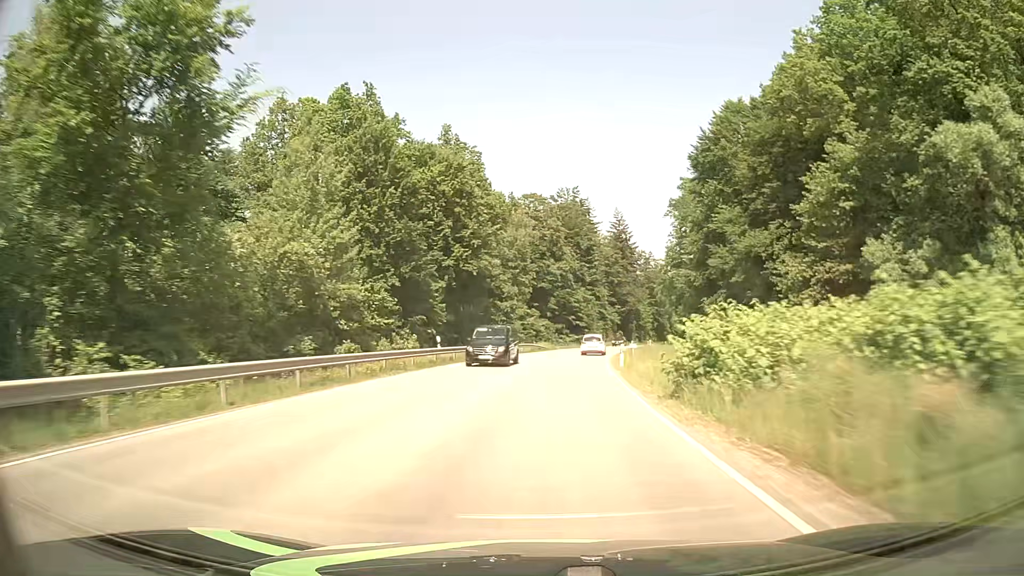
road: secondary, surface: asphalt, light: Day
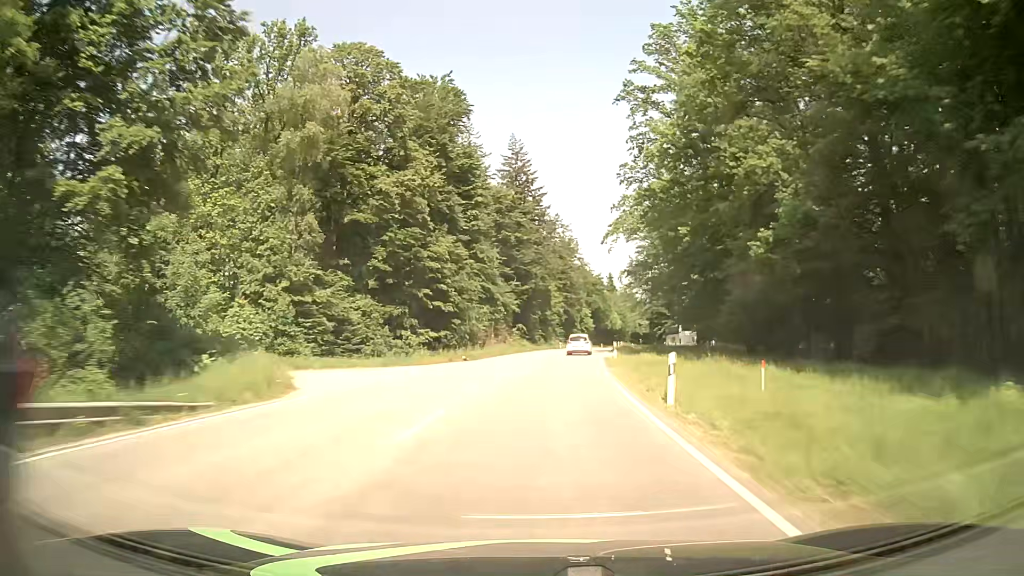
(+6.0, +62.7) m; +10°
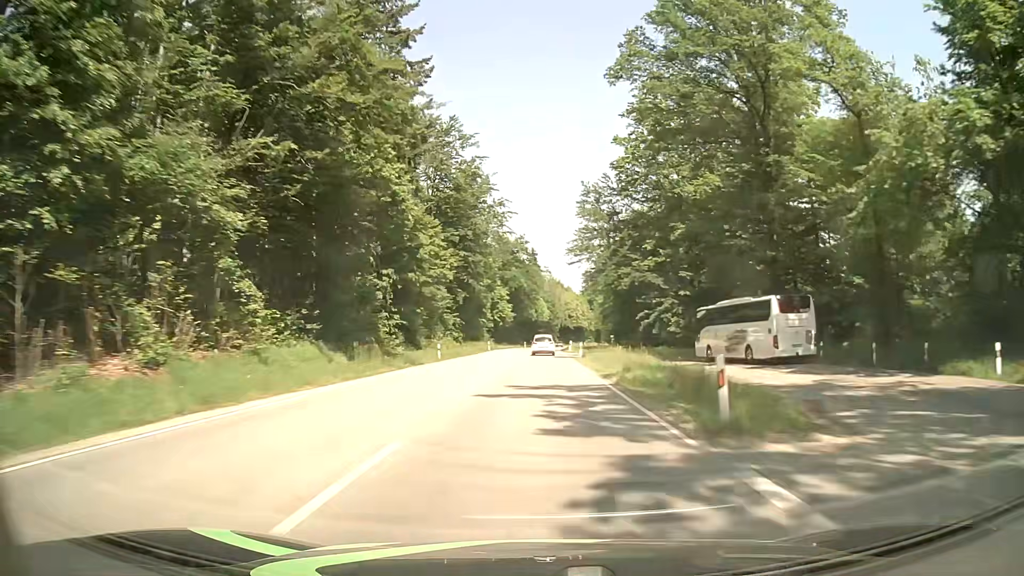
(+4.6, +63.2) m; +8°
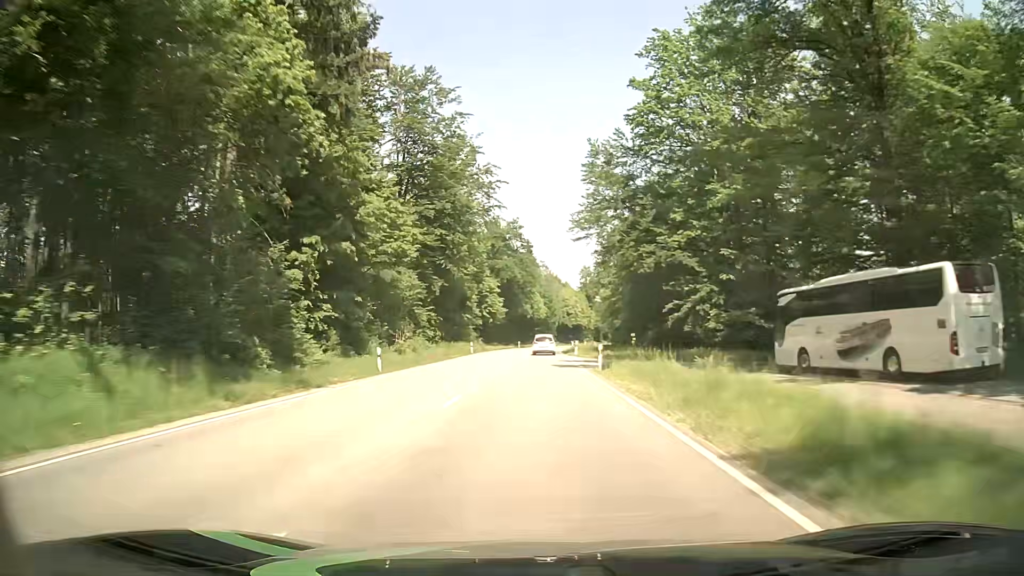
(-0.1, +15.9) m; -1°
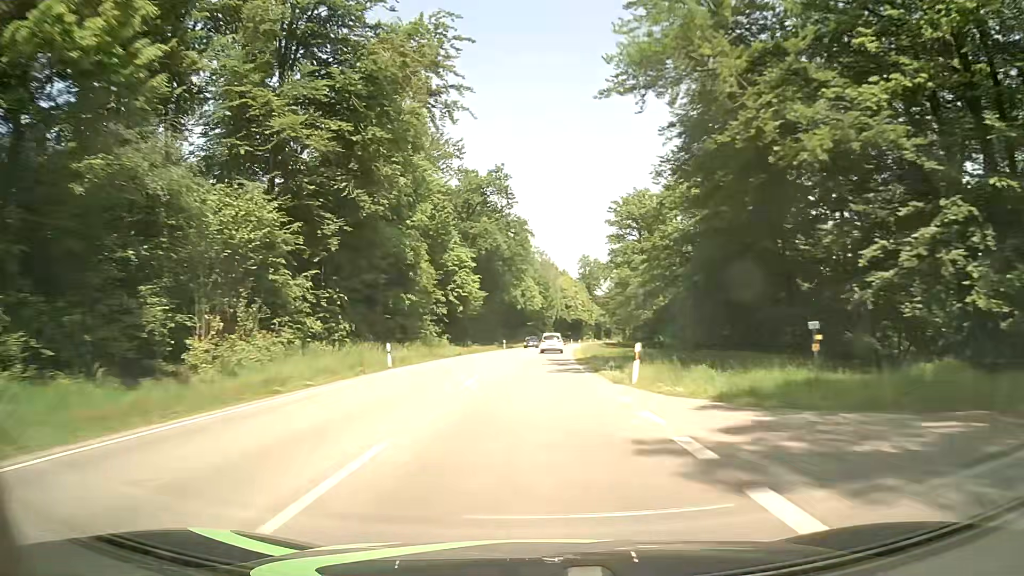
(+0.2, +31.8) m; +1°
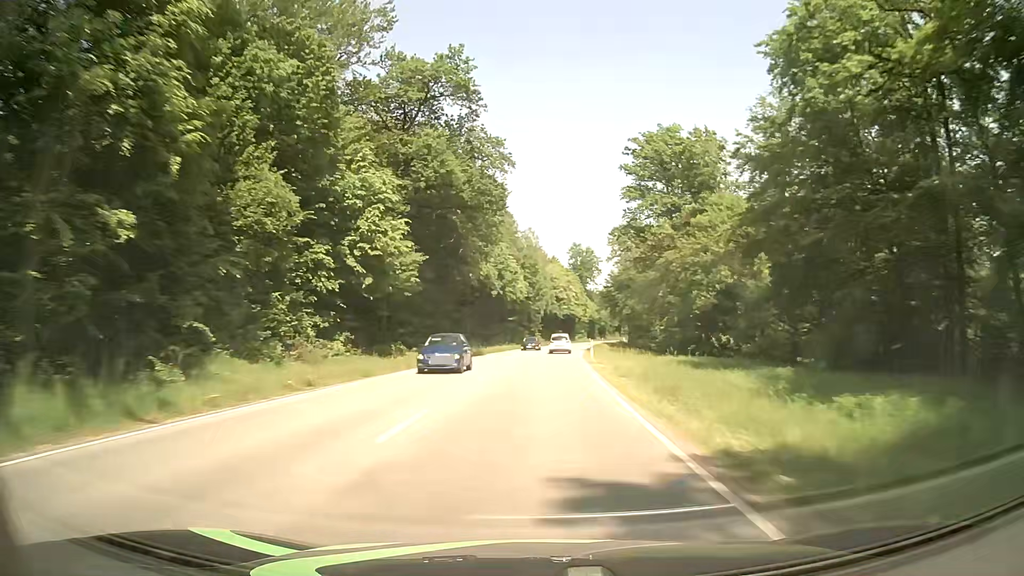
(+0.4, +31.9) m; +2°
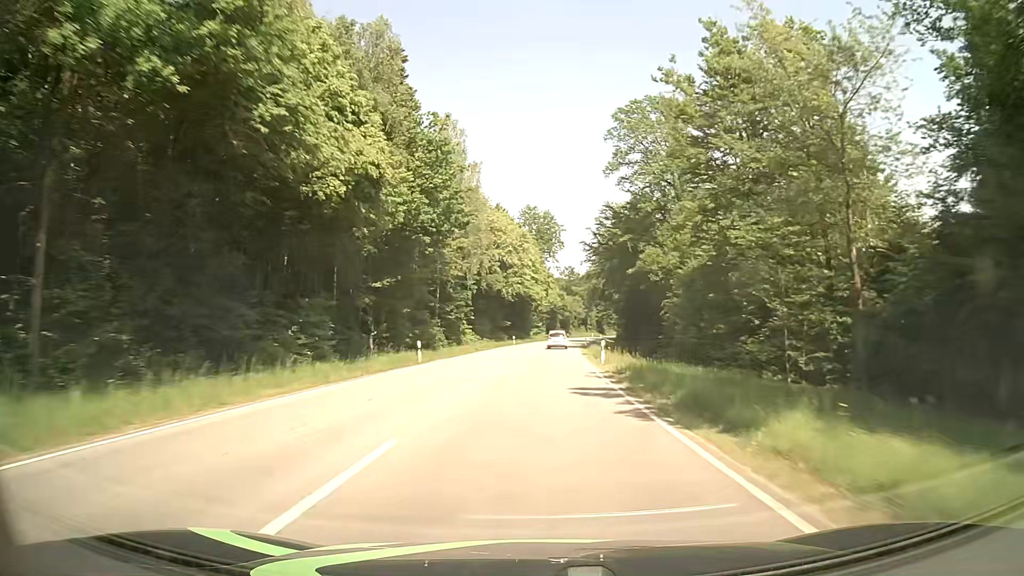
(+2.1, +63.7) m; +4°
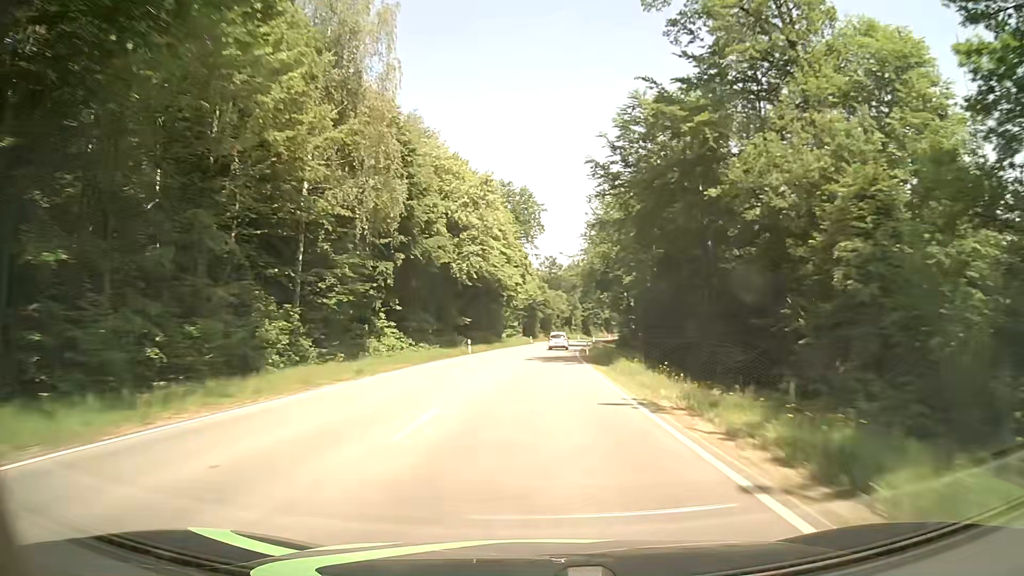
(+0.8, +31.8) m; +2°
(0, +10) (0, +20) (0, +30) (+1, +40) (+1, +50) (+2, +60) (+3, +70) (+3, +80) (+4, +90) (+5, +100) m
